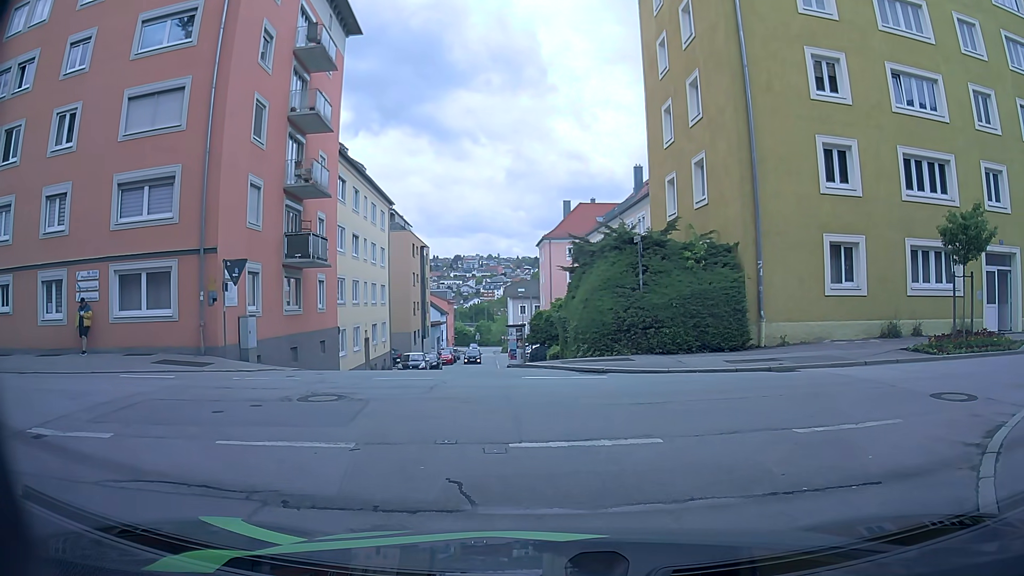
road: residential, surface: asphalt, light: Day
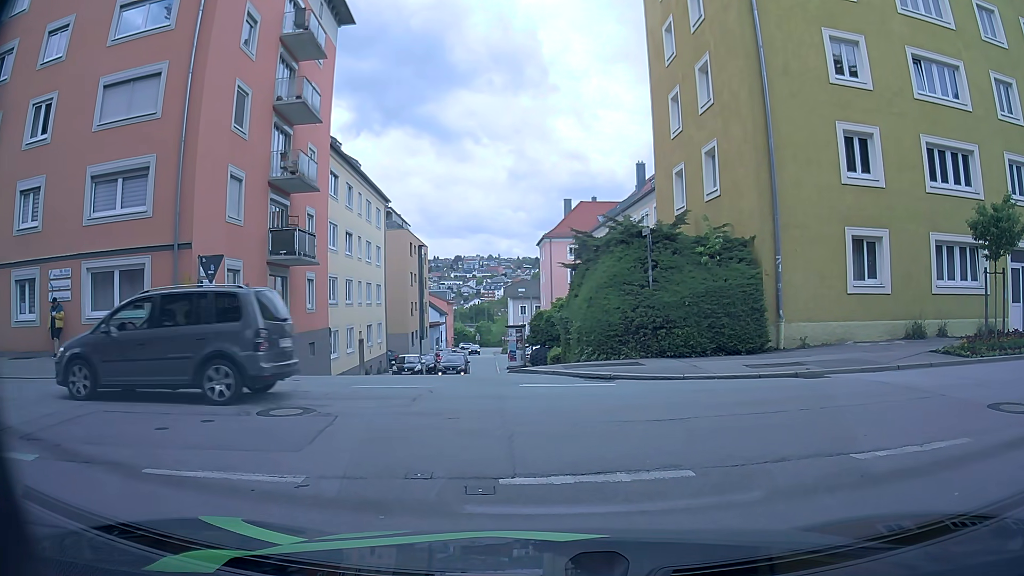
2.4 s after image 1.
(0.0, +1.5) m; 0°
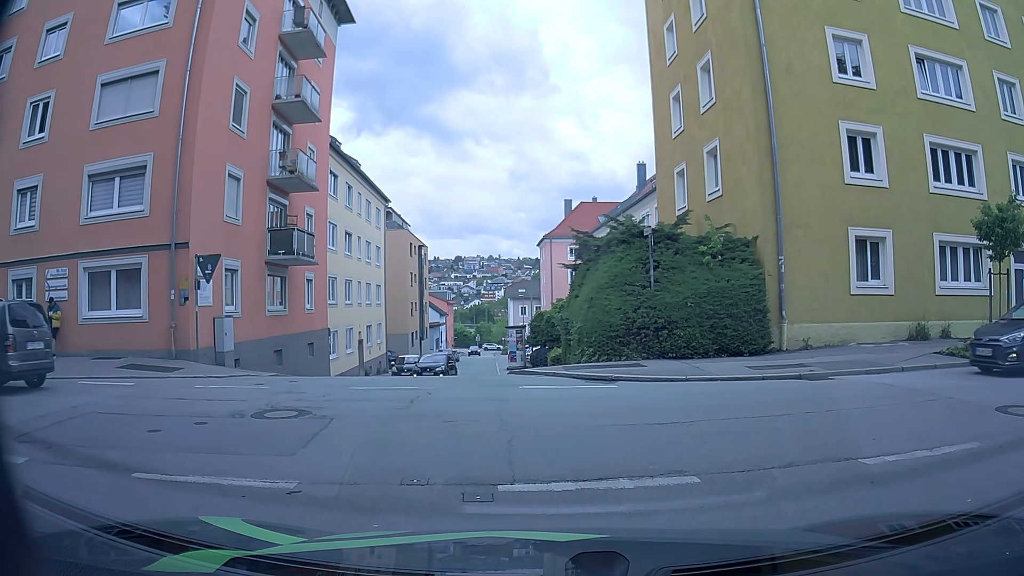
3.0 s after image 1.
(0.0, +0.2) m; 0°
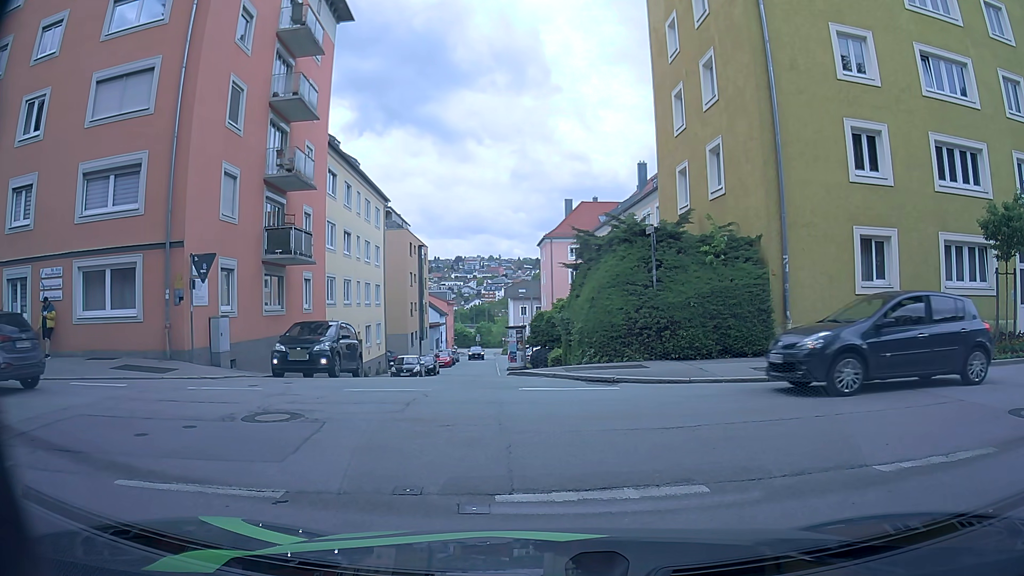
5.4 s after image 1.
(0.0, +0.3) m; 0°
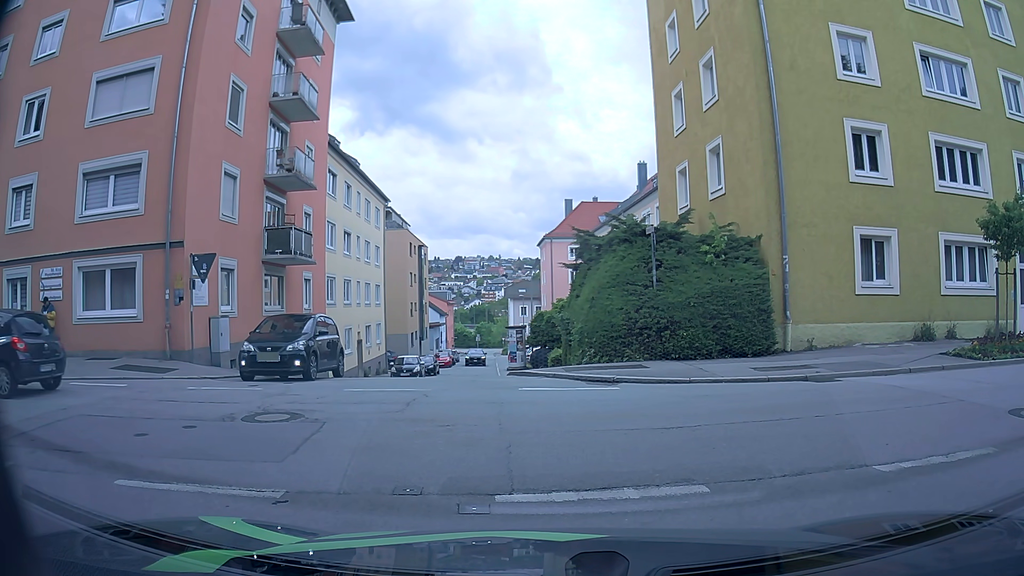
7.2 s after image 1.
(0.0, 0.0) m; 0°
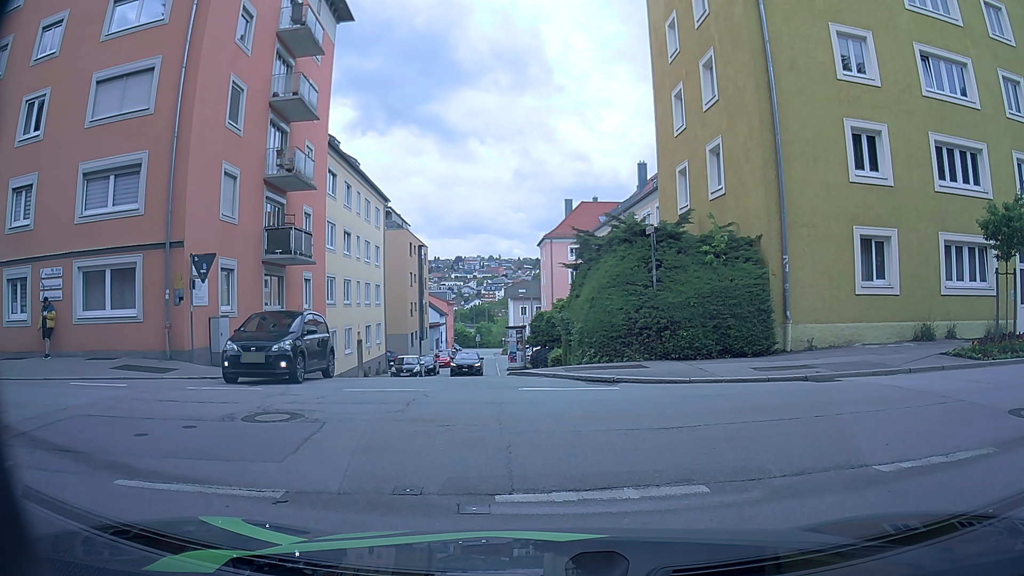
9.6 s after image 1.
(0.0, 0.0) m; 0°
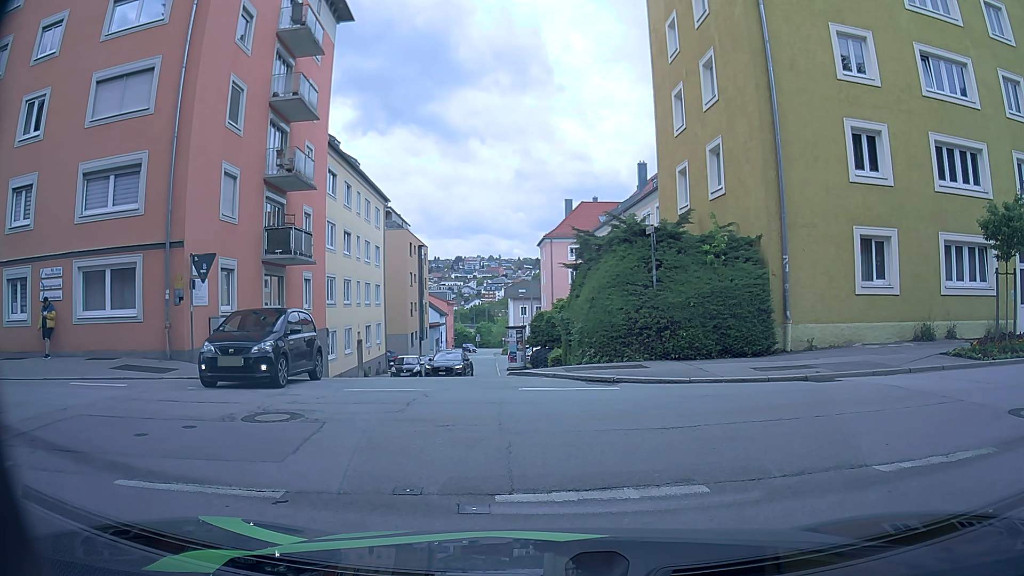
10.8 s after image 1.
(0.0, 0.0) m; 0°
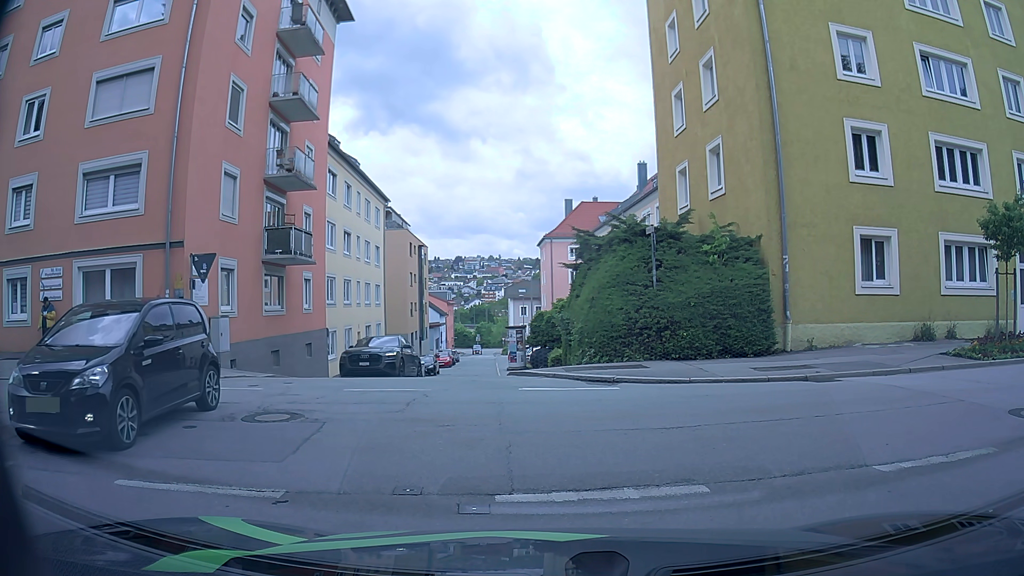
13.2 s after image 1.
(0.0, 0.0) m; 0°
